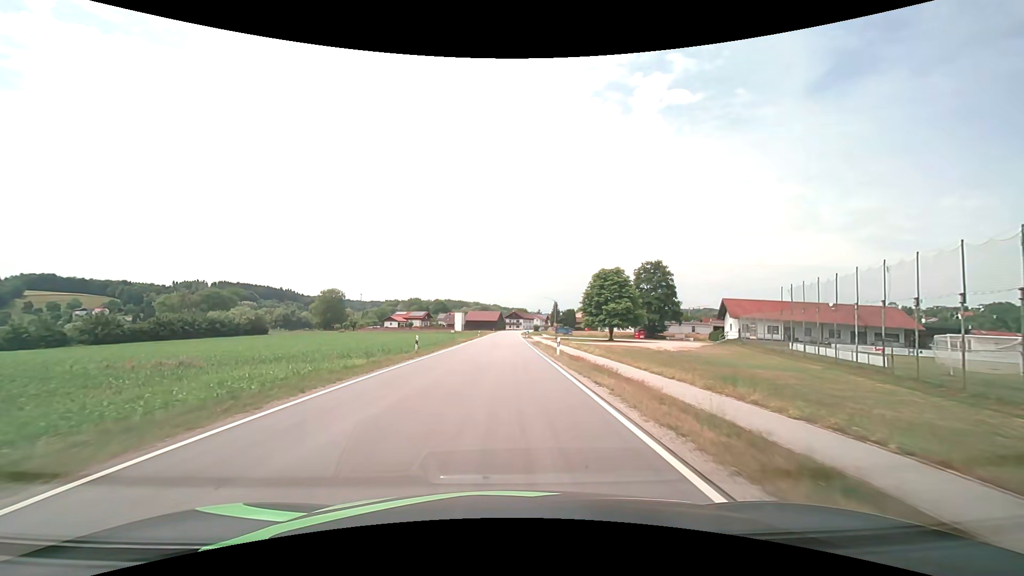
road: secondary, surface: asphalt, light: Day
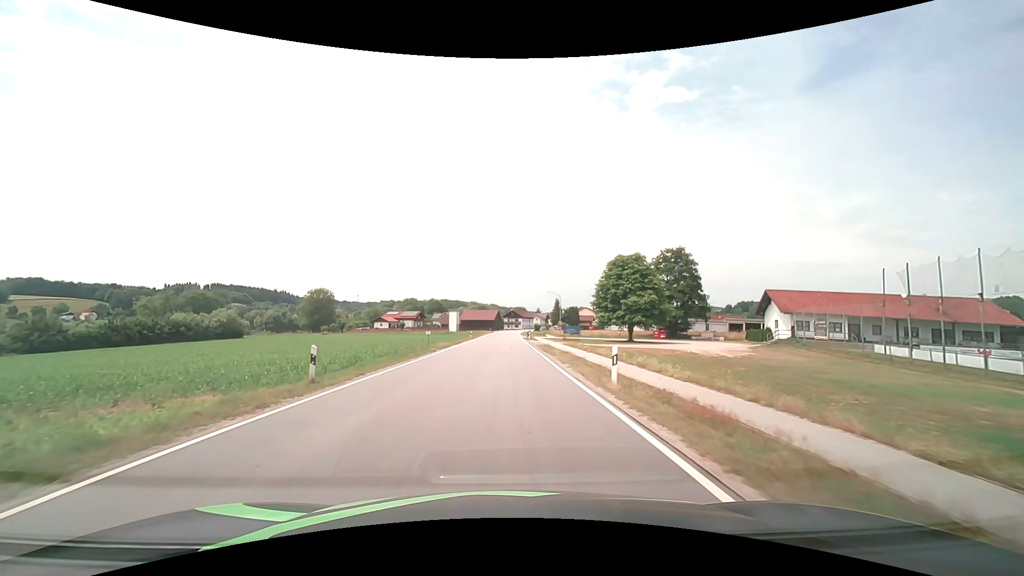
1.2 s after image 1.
(0.0, +13.9) m; 0°
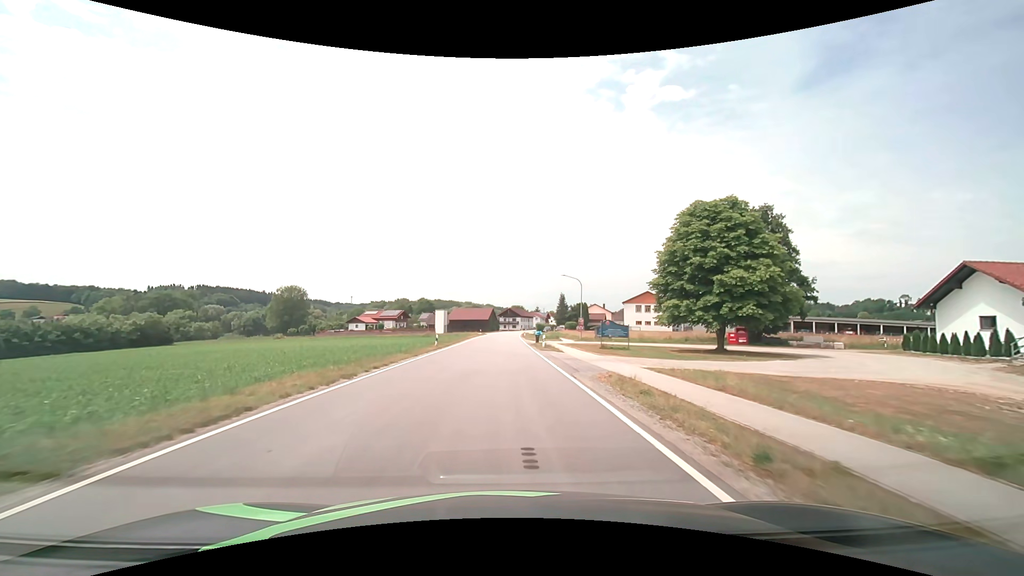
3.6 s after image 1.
(0.0, +29.0) m; 0°
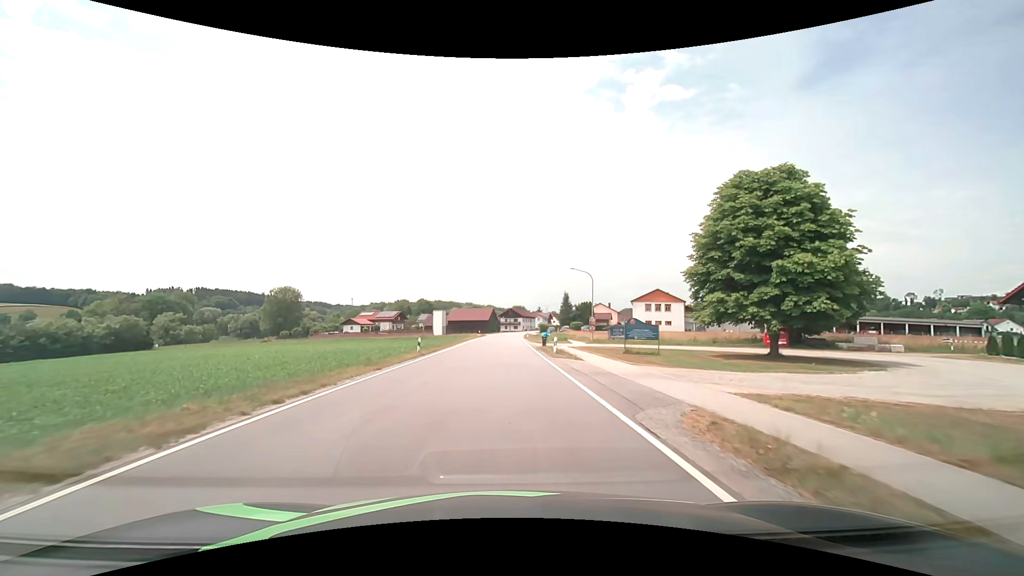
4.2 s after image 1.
(0.0, +7.4) m; 0°
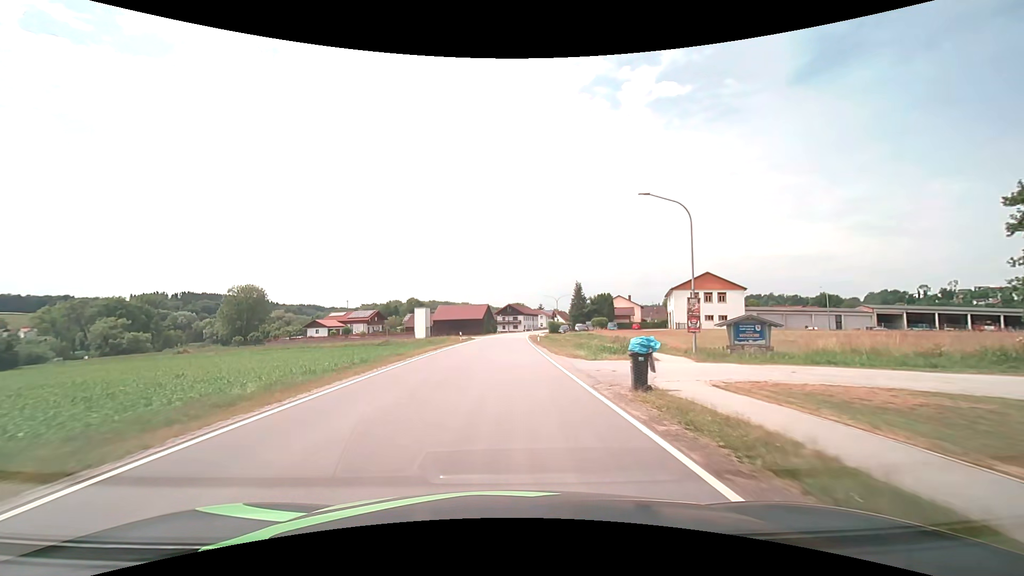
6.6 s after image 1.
(0.0, +29.8) m; 0°
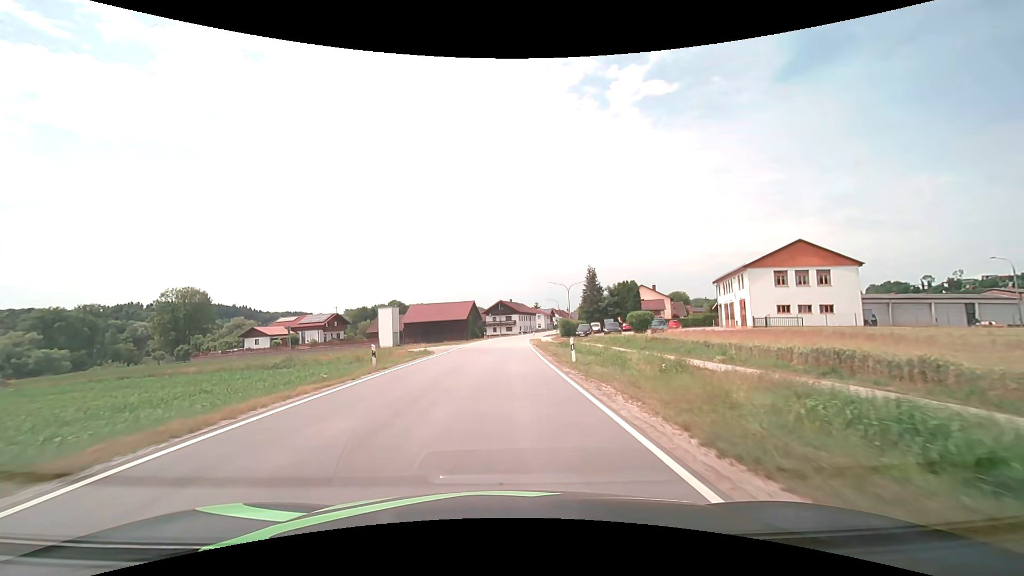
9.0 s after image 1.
(+0.4, +29.7) m; +1°
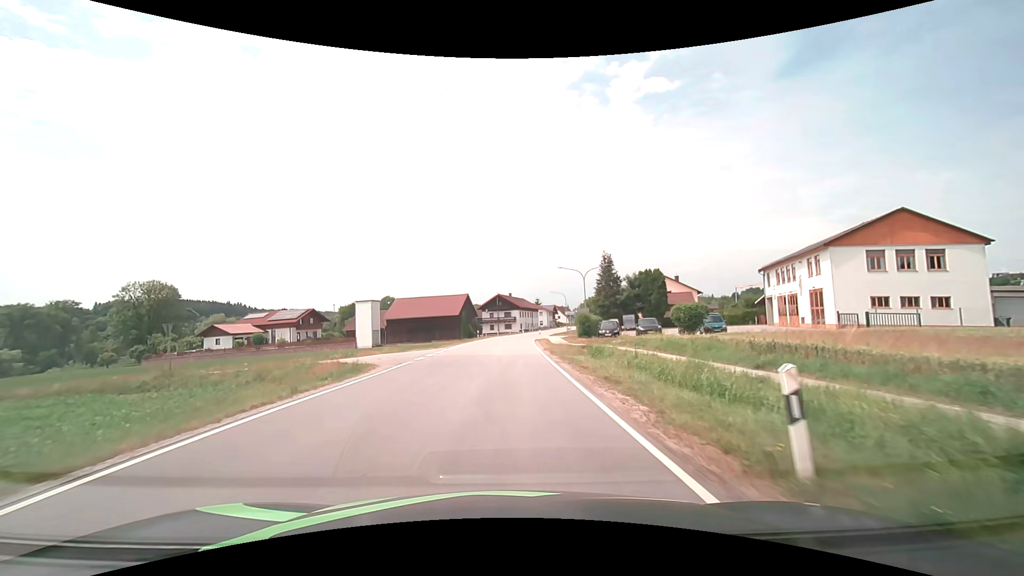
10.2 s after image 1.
(0.0, +14.8) m; 0°
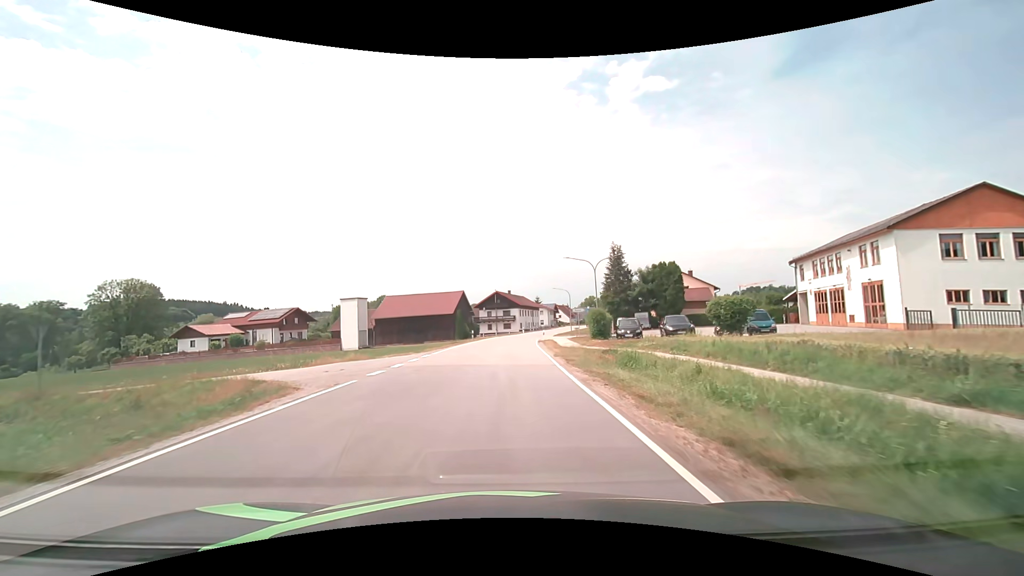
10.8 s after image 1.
(0.0, +7.4) m; 0°
(0, +10) (0, +20) (0, +30) (0, +40) (+1, +50) (+2, +60) (+3, +70) (+5, +80) (+7, +89) (+9, +99) m
